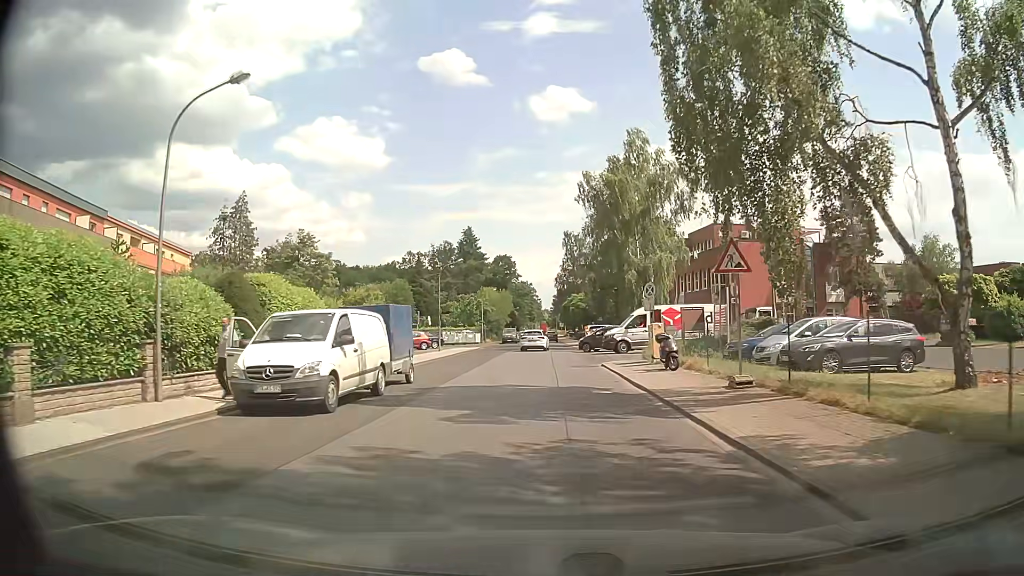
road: unclassified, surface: asphalt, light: Day
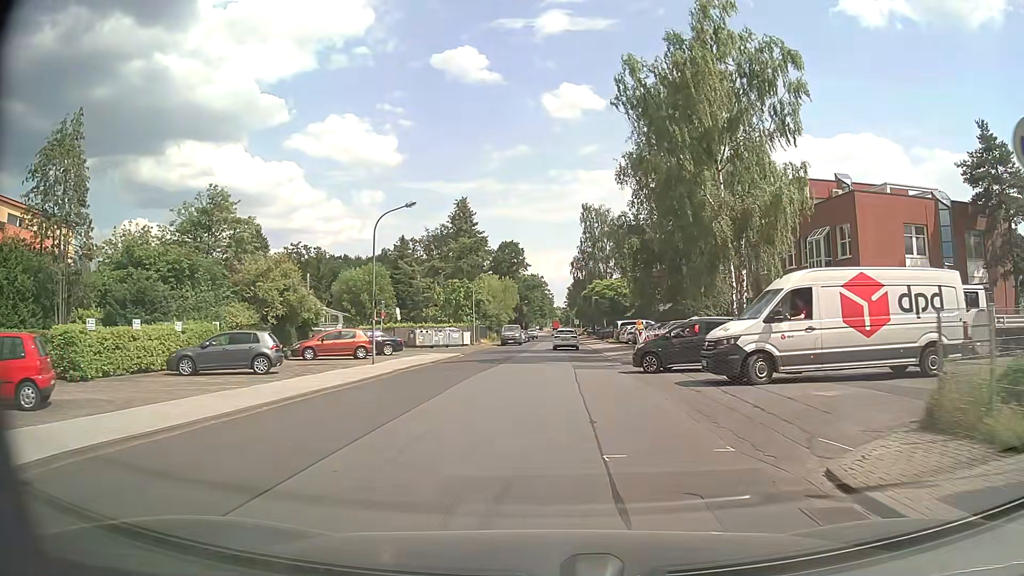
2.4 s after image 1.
(+0.1, +21.8) m; 0°
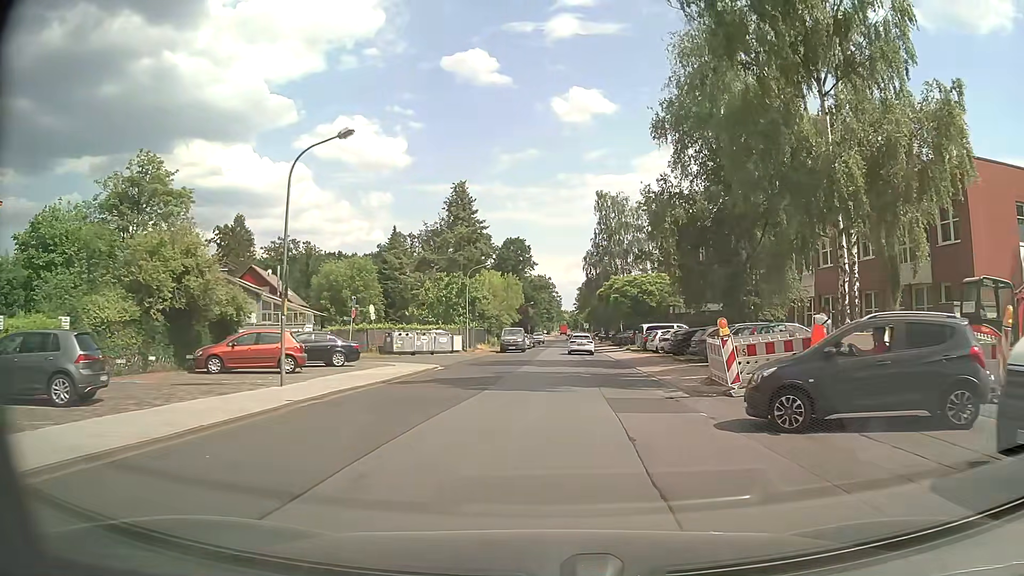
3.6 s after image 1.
(-0.1, +10.7) m; -1°
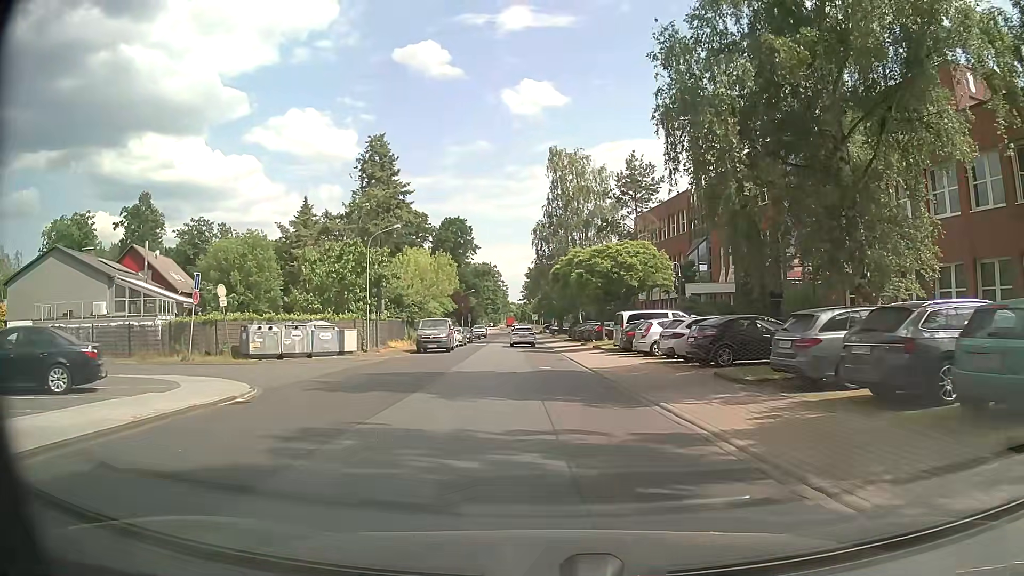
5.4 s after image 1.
(+0.6, +15.2) m; +4°
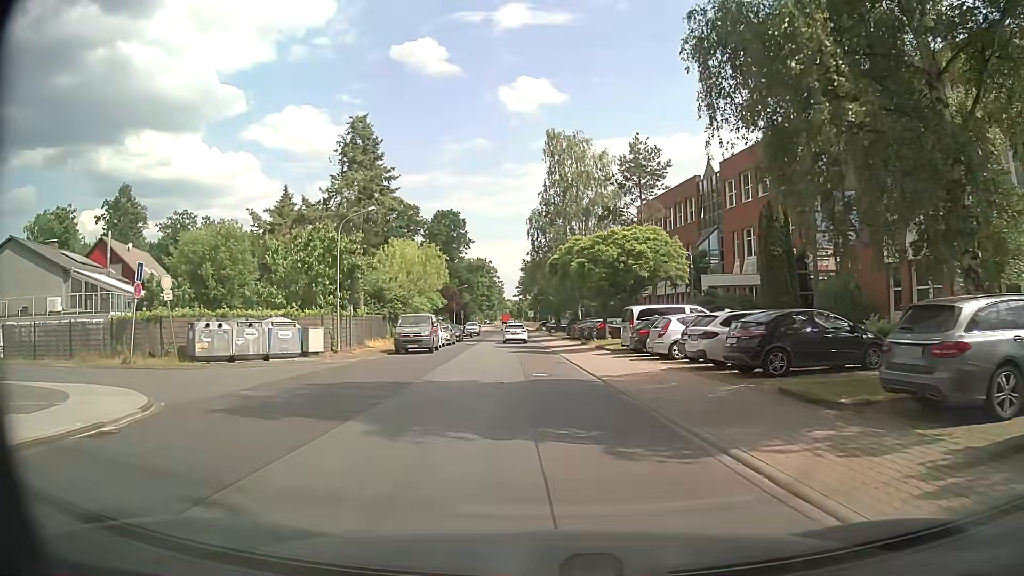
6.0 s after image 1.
(+0.1, +4.6) m; +1°
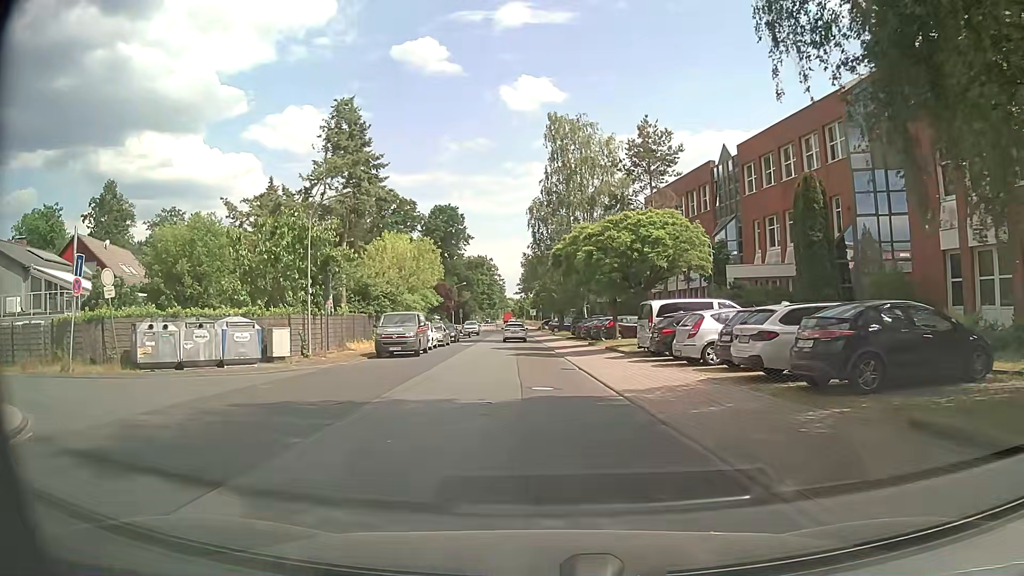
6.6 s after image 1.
(0.0, +4.1) m; 0°
